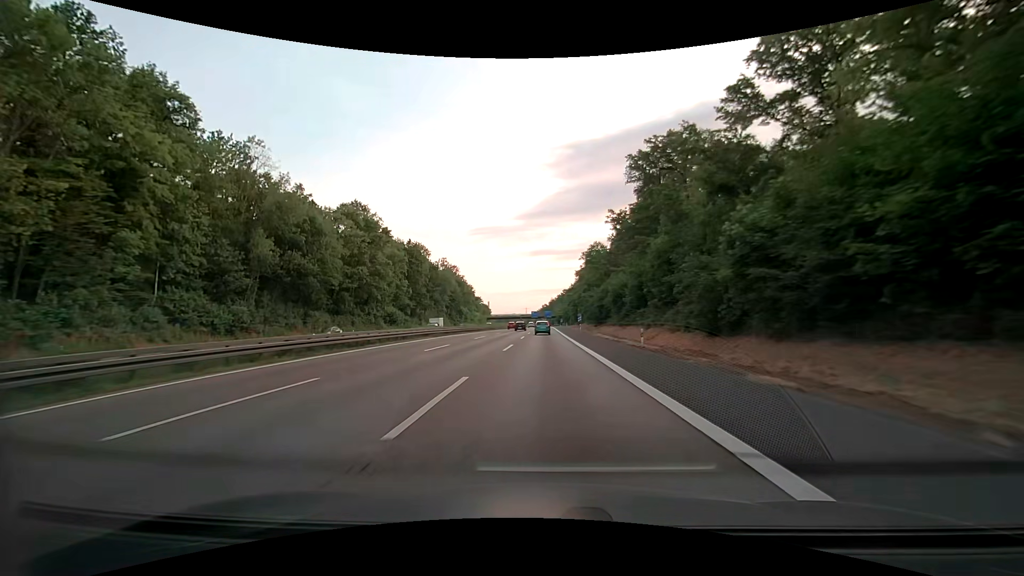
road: motorway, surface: asphalt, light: Day
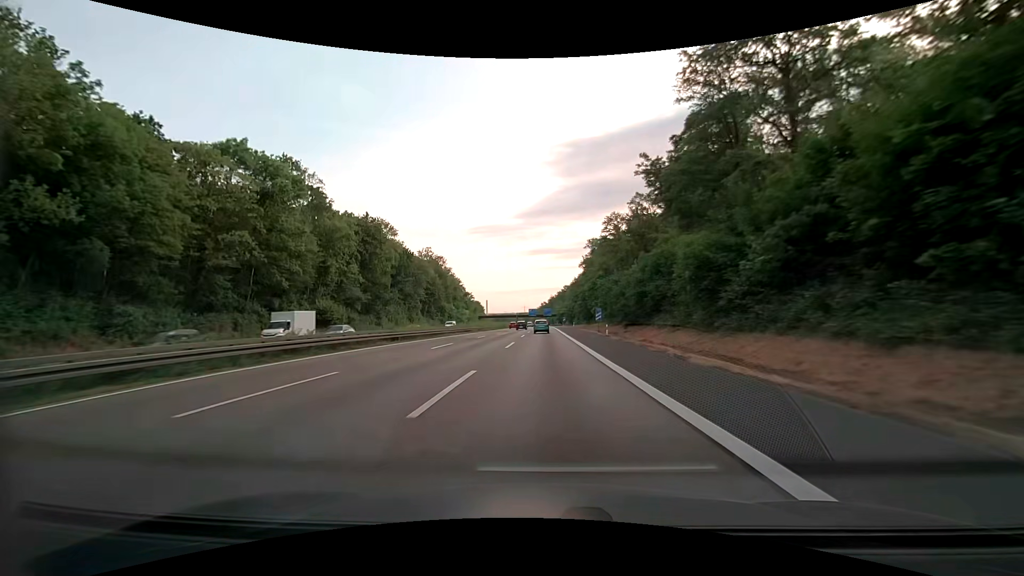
(0.0, +33.8) m; 0°
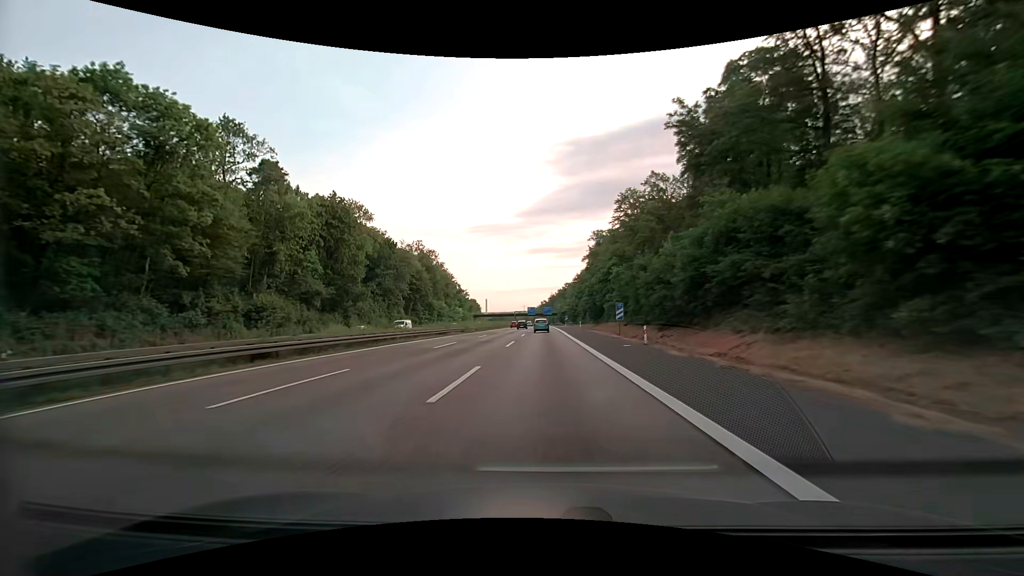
(0.0, +17.0) m; 0°
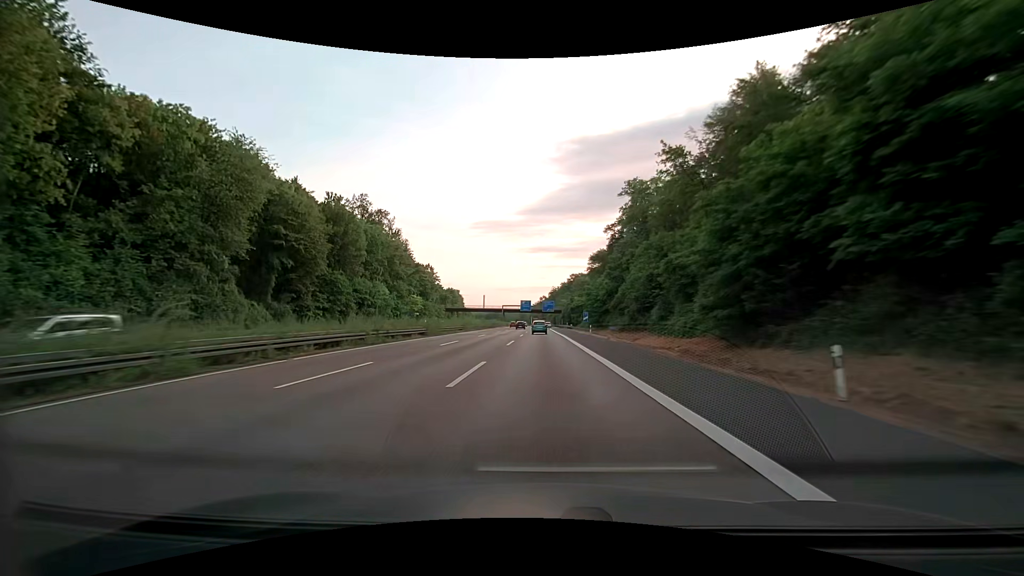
(-0.1, +68.4) m; 0°
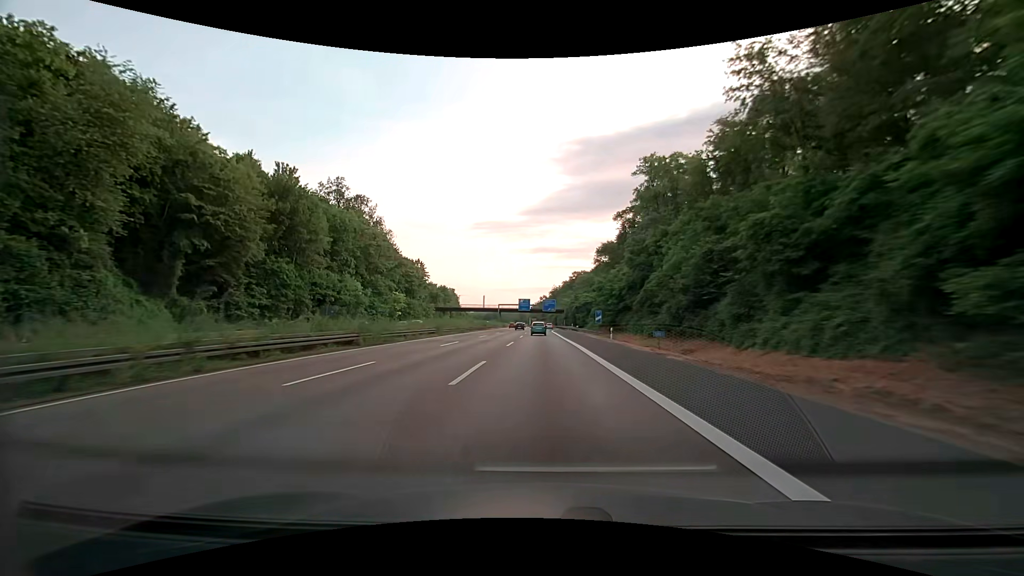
(0.0, +17.2) m; 0°
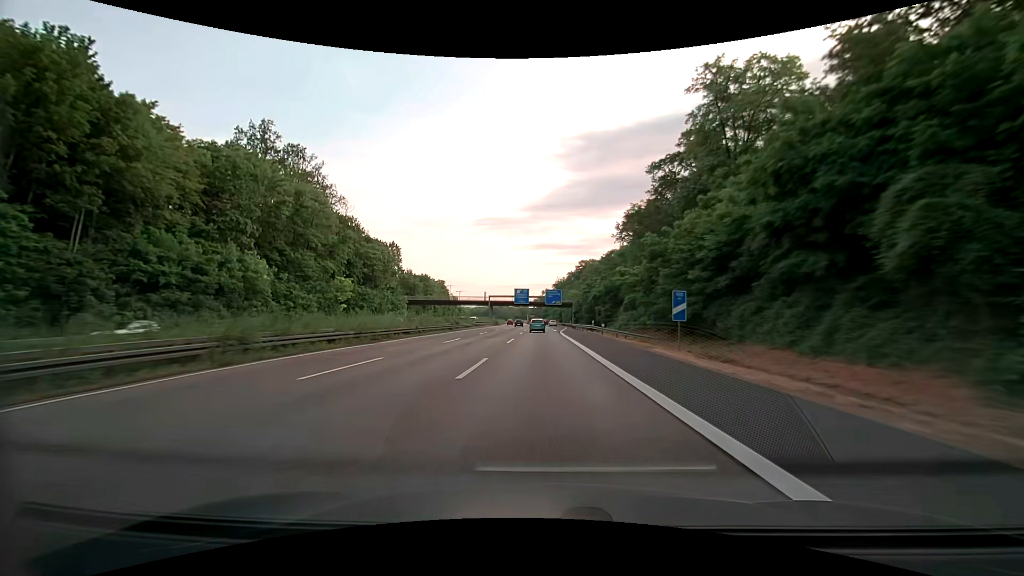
(+0.1, +34.5) m; 0°
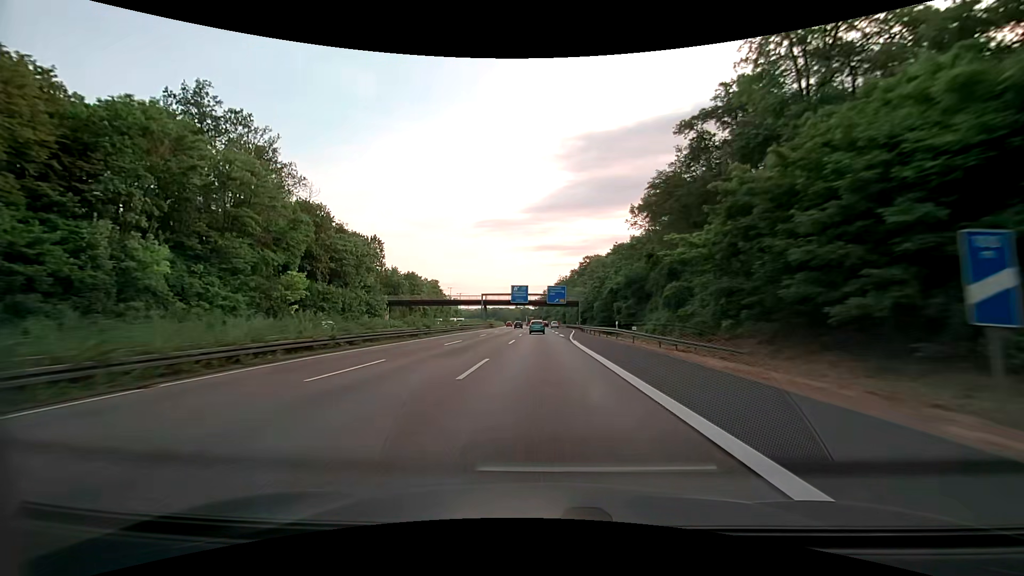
(+0.1, +17.3) m; 0°
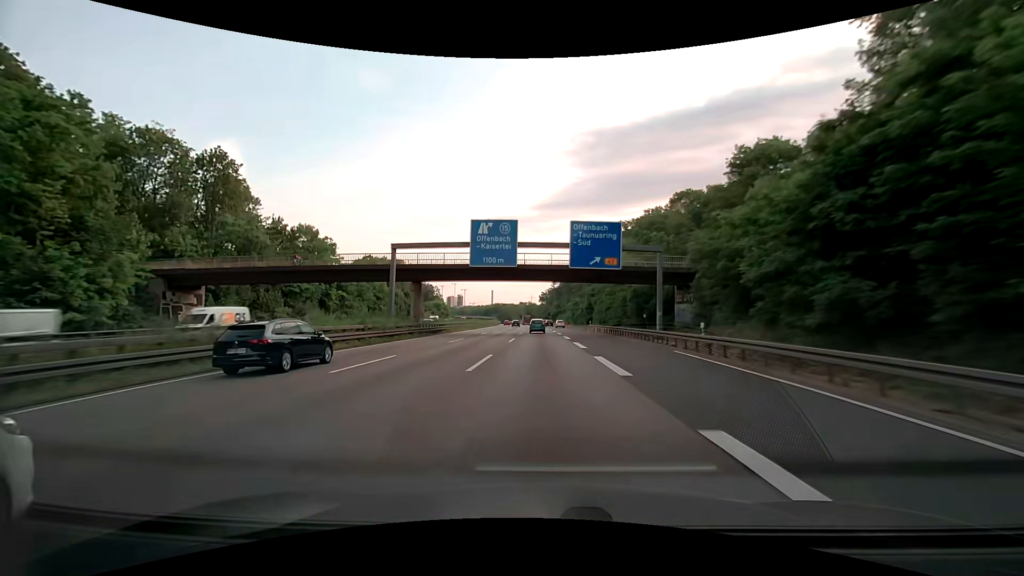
(-0.4, +68.9) m; -1°
(0, +10) (0, +20) (0, +30) (0, +40) (0, +50) (0, +60) (0, +70) (-1, +80) (-1, +90) (-1, +100) m
